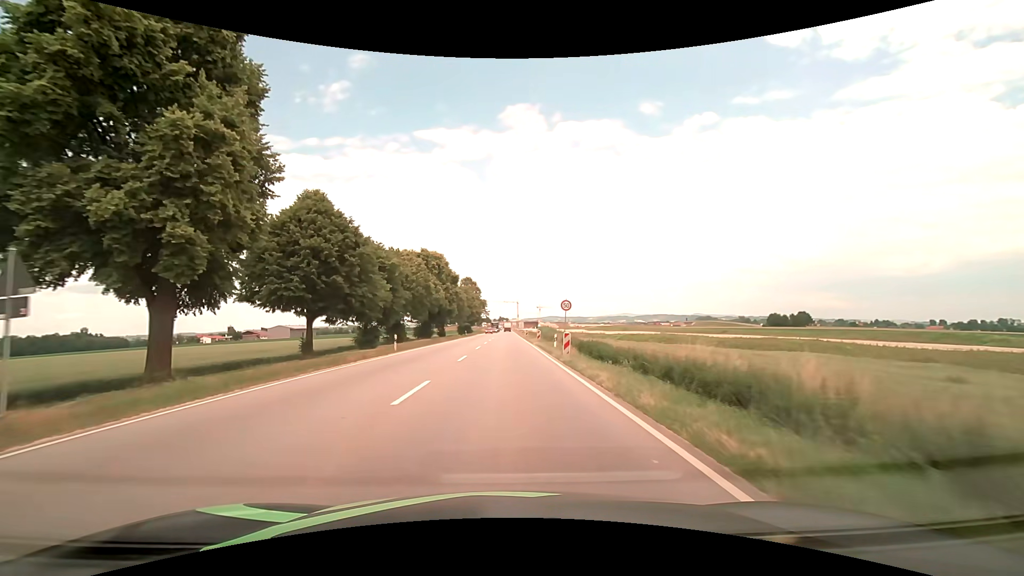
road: unclassified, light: Day
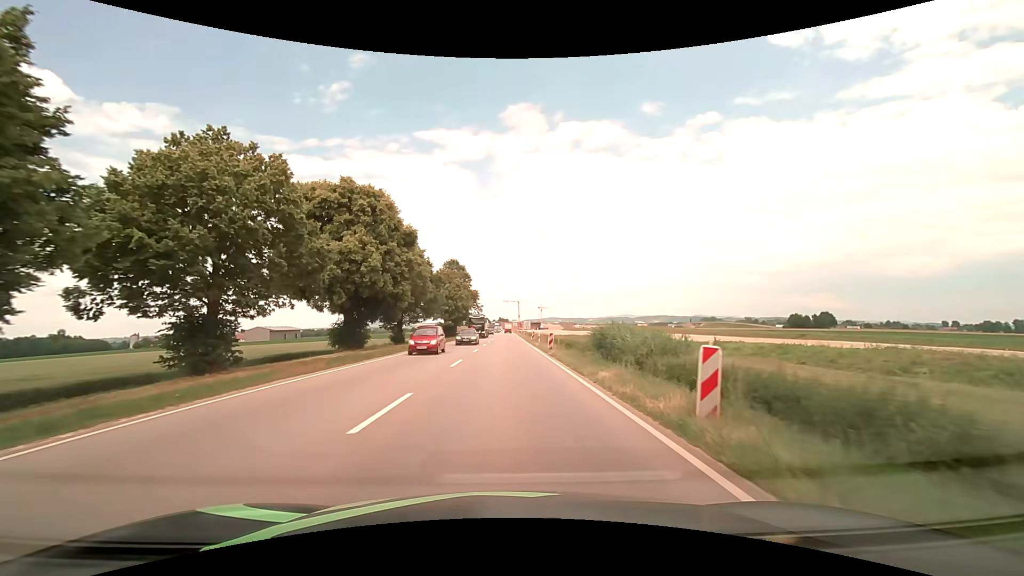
(+0.1, +38.3) m; 0°
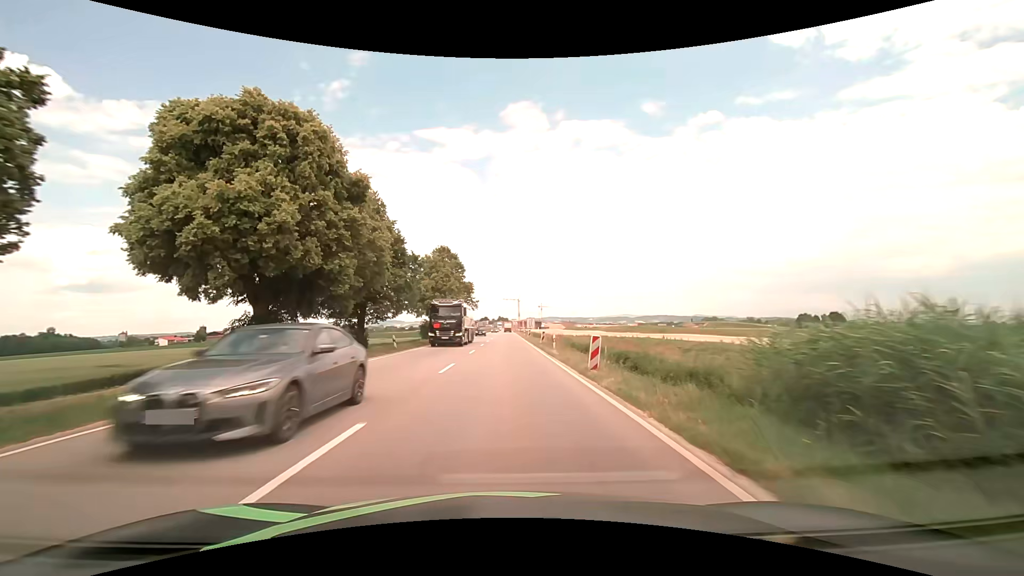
(0.0, +15.3) m; 0°
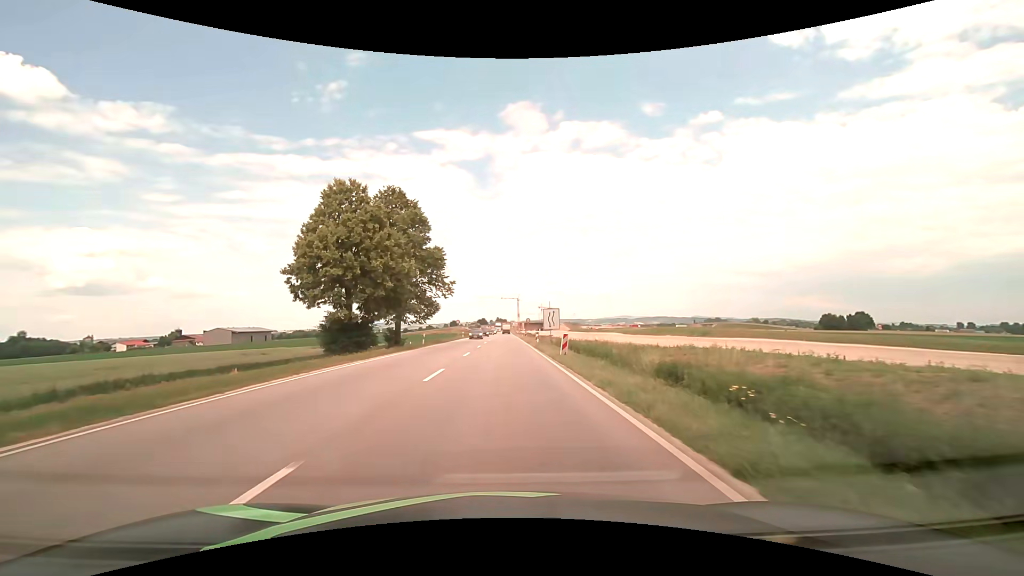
(0.0, +38.1) m; 0°
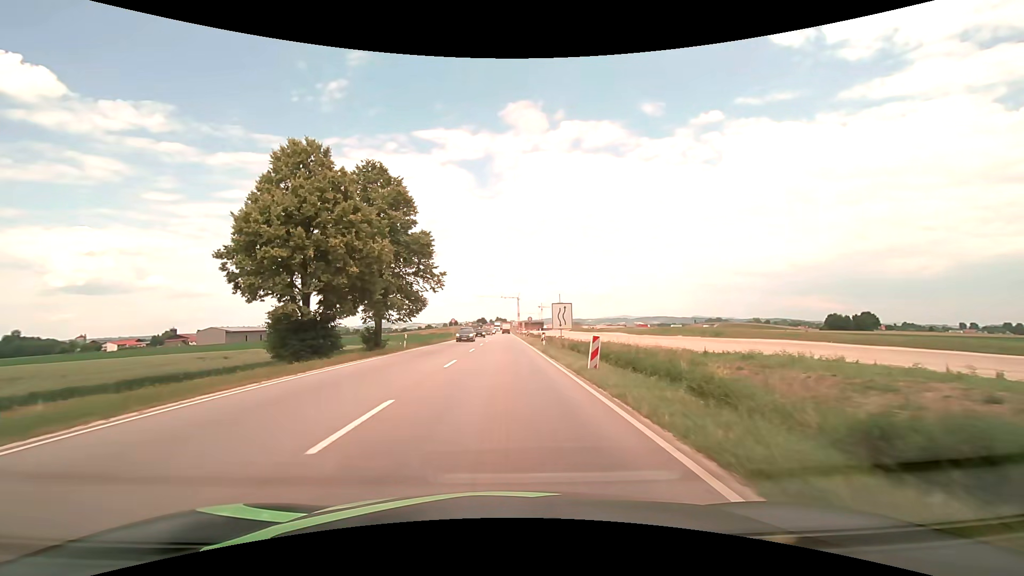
(0.0, +7.6) m; 0°
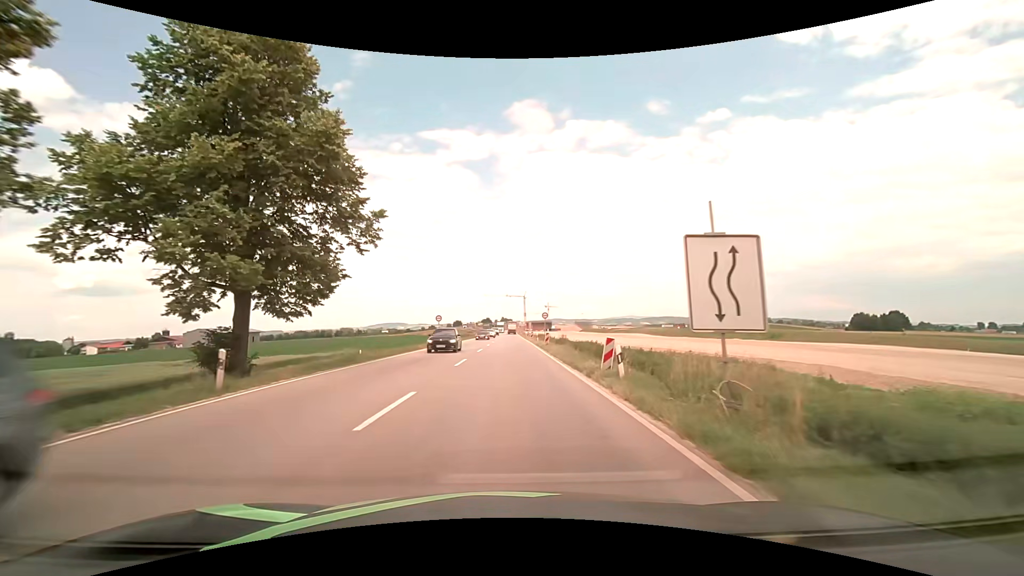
(-0.1, +22.8) m; -1°
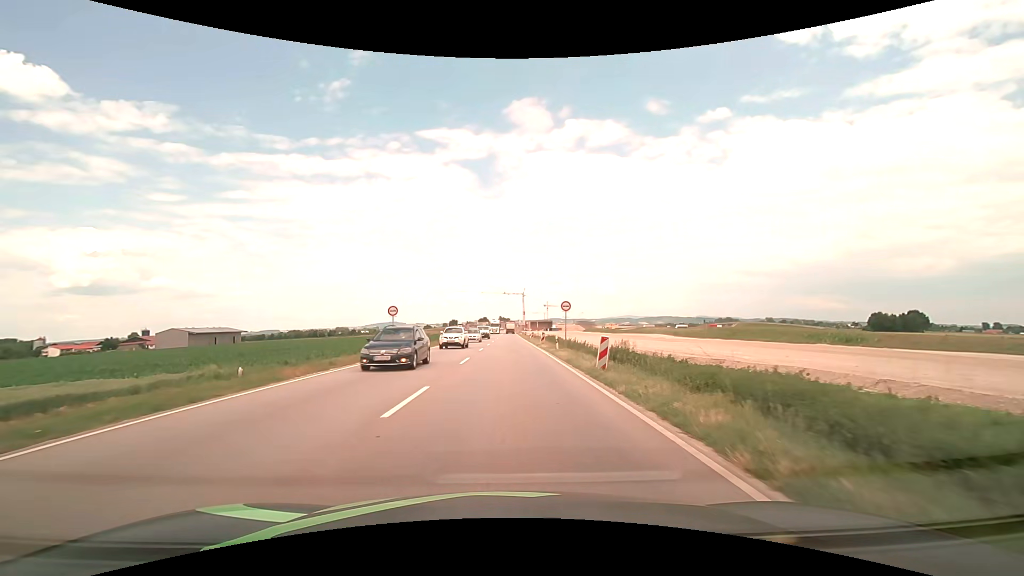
(+0.1, +22.8) m; 0°
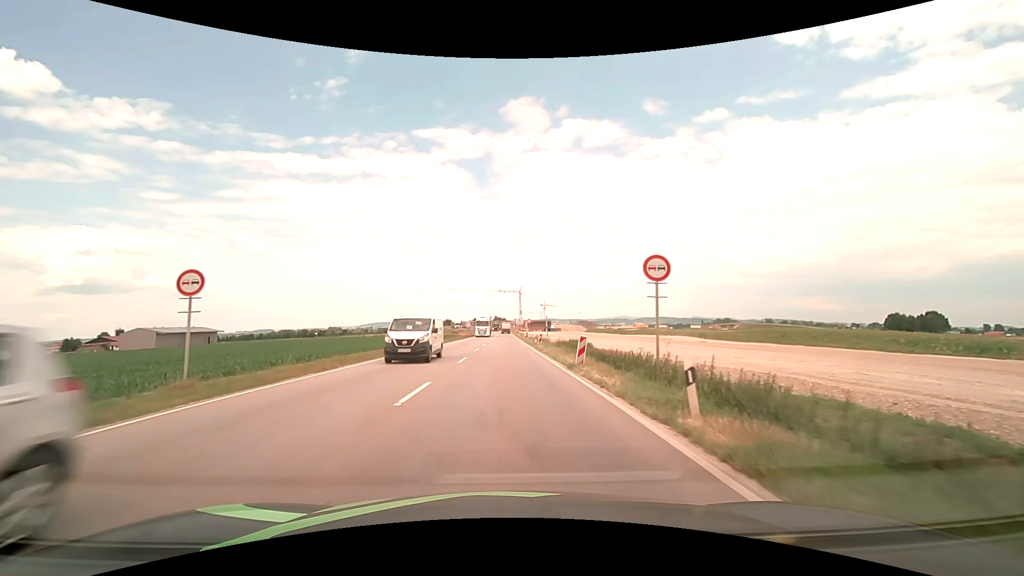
(0.0, +22.9) m; 0°
(0, +10) (0, +20) (0, +30) (0, +40) (0, +50) (0, +60) (0, +70) (0, +80) (0, +90) (0, +100) m
